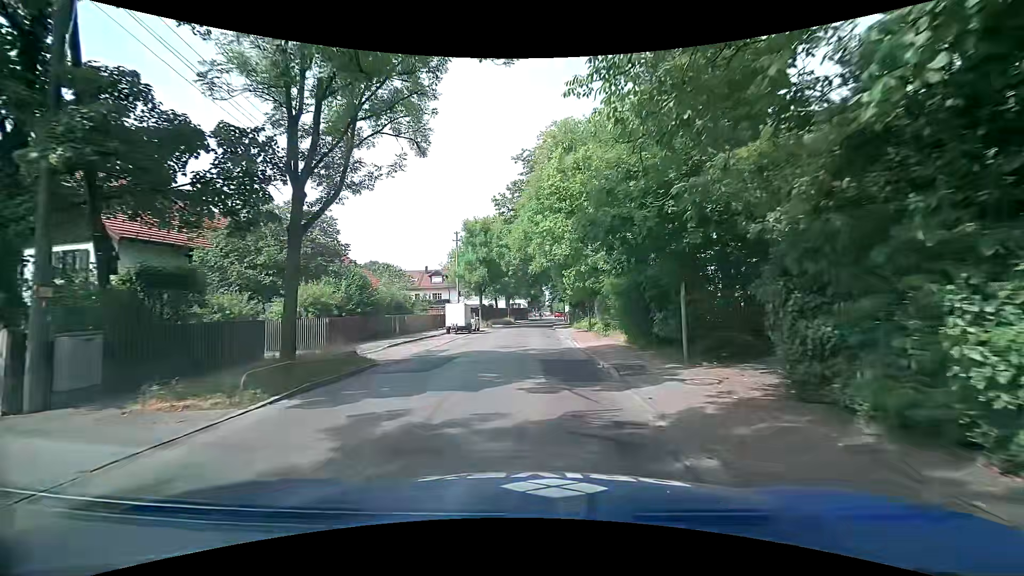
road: tertiary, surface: asphalt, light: Day
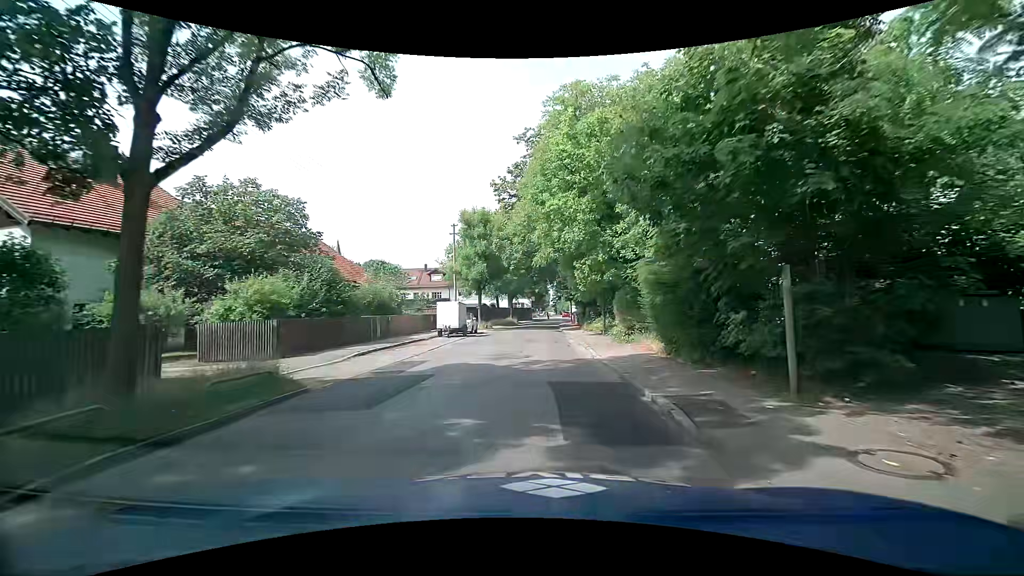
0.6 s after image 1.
(-0.1, +4.7) m; -2°
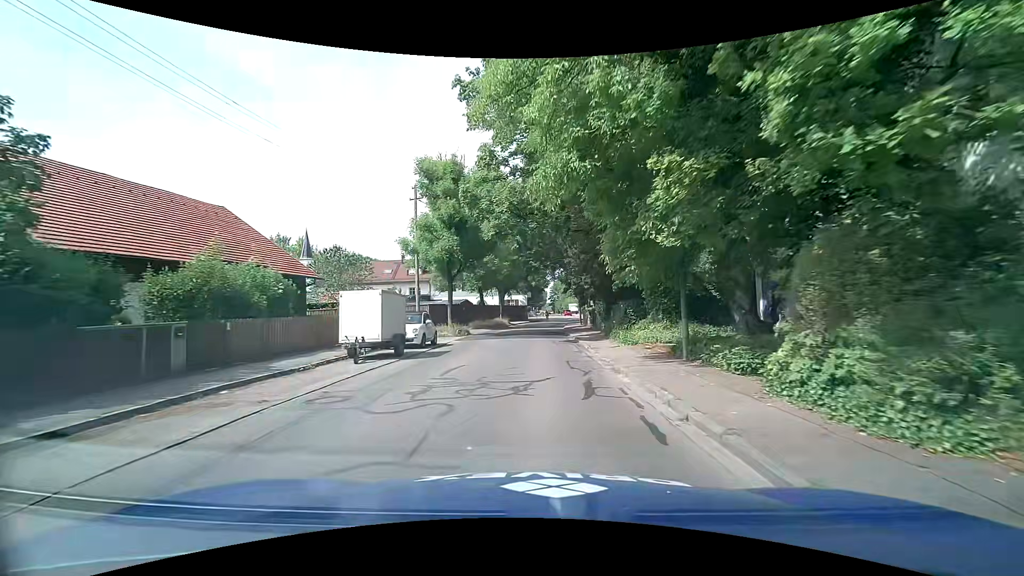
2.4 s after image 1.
(+0.5, +14.8) m; +3°
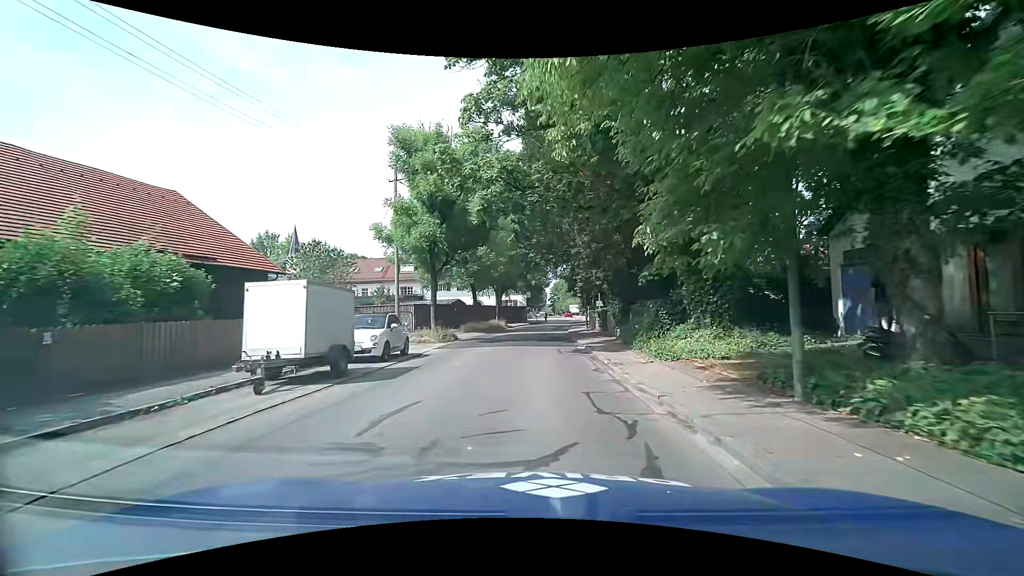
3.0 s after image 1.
(-0.1, +5.1) m; -1°
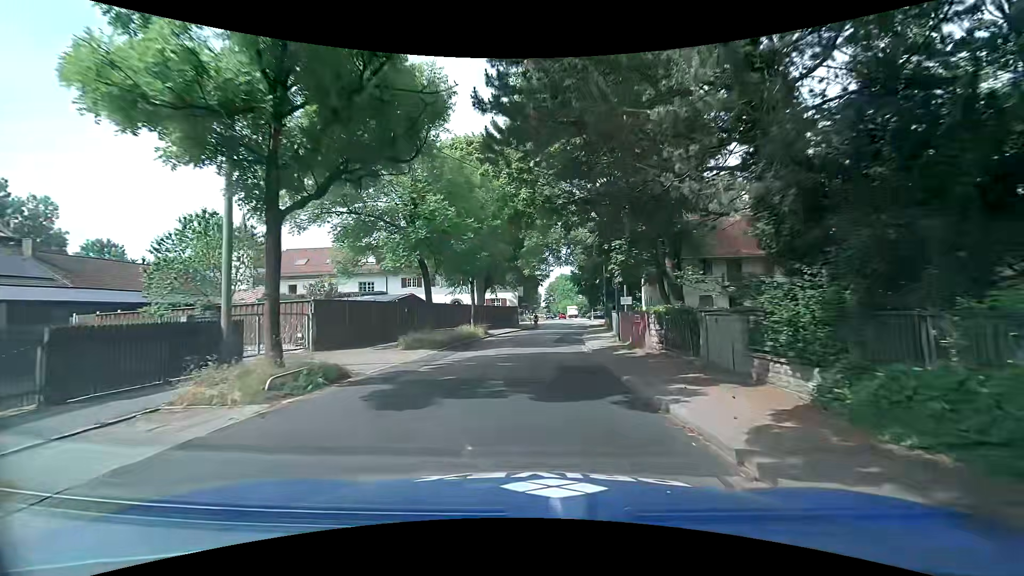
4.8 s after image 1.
(+0.1, +15.9) m; +1°
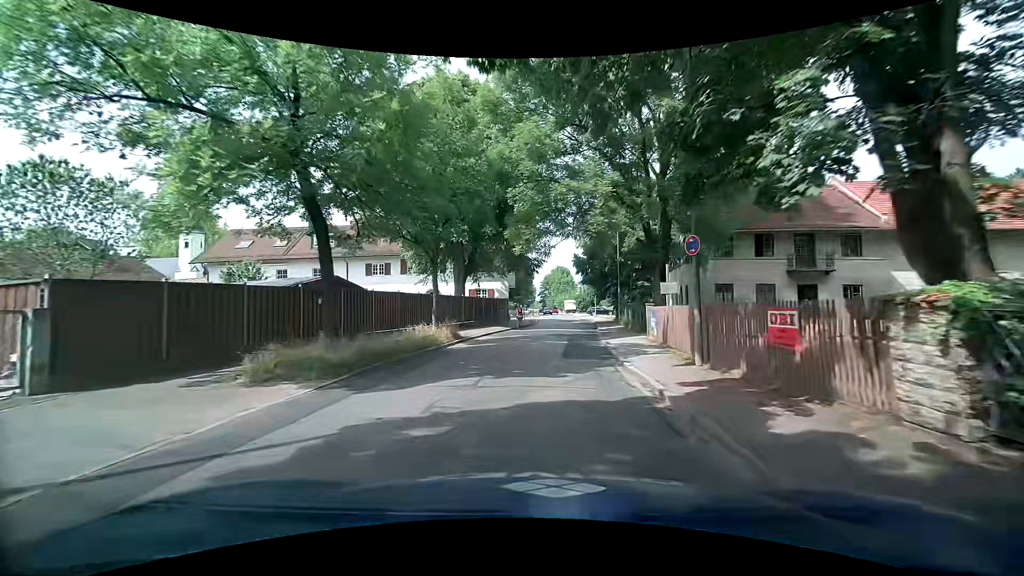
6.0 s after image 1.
(0.0, +11.1) m; +1°
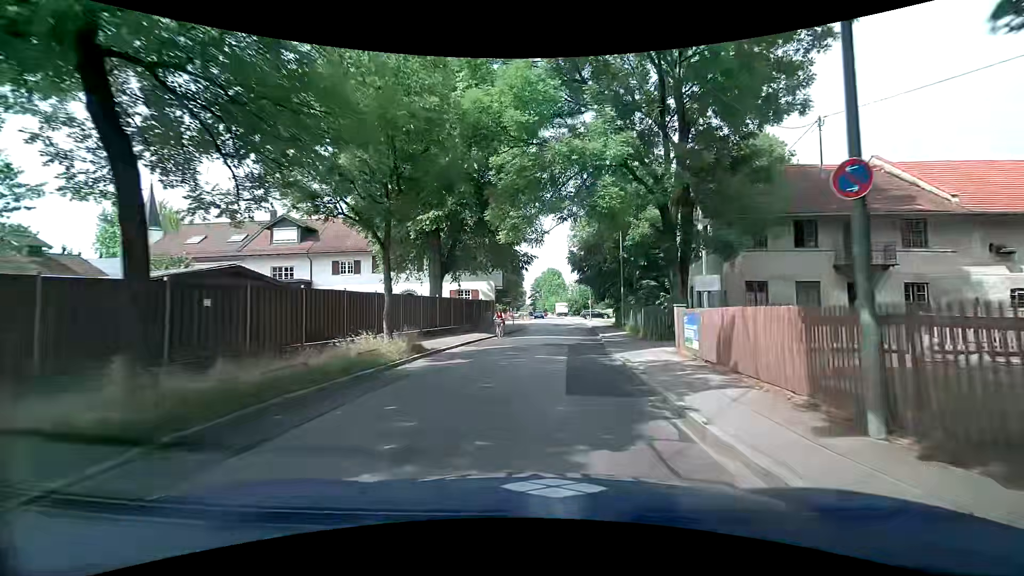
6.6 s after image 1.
(-0.1, +5.7) m; 0°
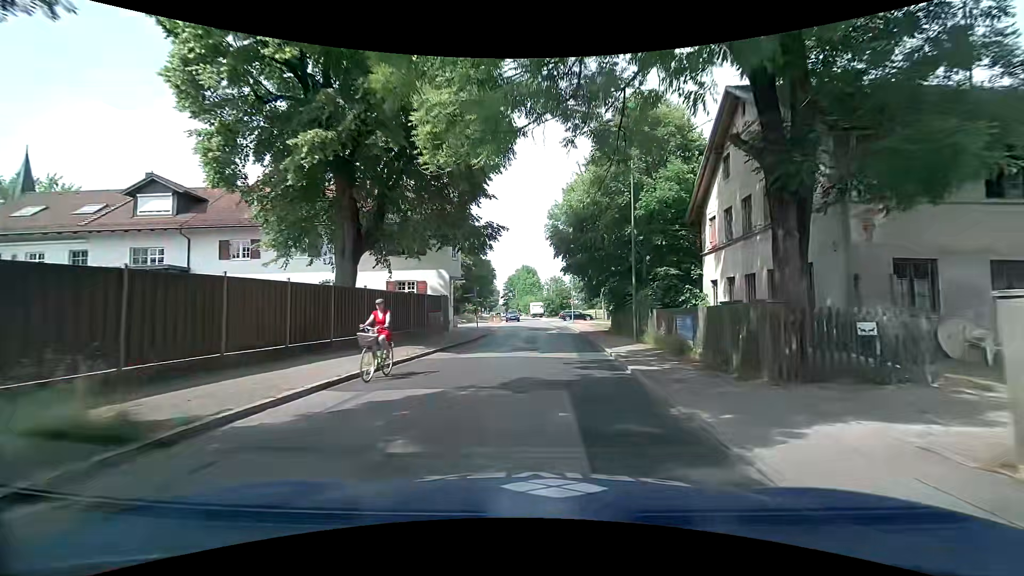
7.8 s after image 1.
(+0.3, +11.7) m; +3°
(0, +10) (+1, +20) (+1, +30) (+2, +40) (+1, +50) (+1, +60) (+1, +70) (0, +80) (-1, +90) (-1, +100) m
